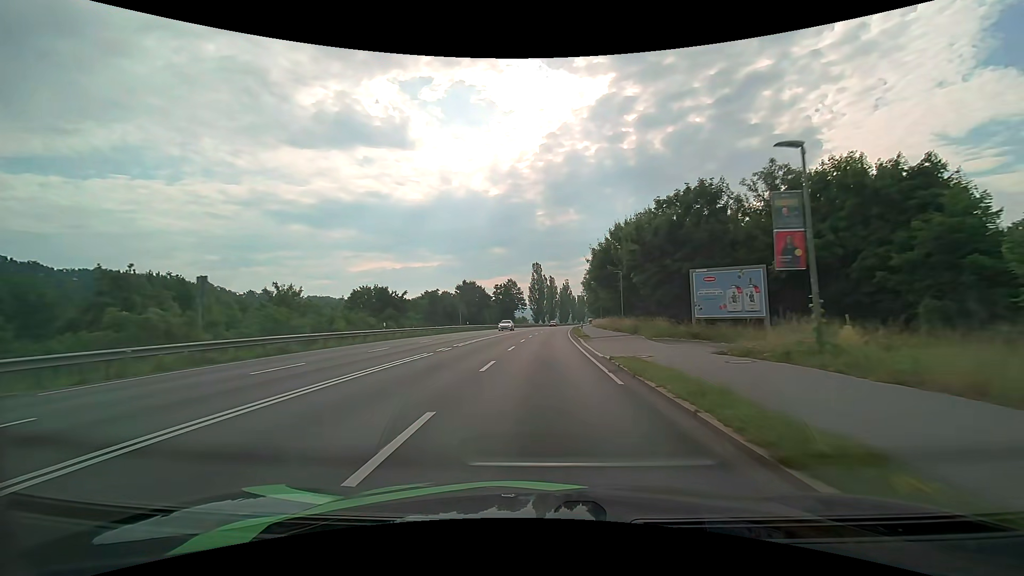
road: primary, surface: asphalt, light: Day
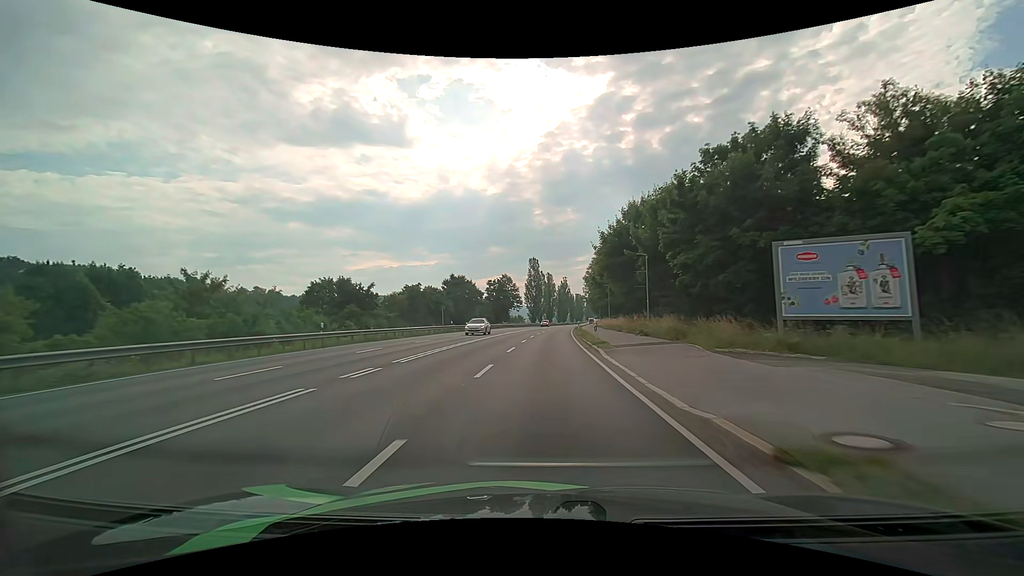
(0.0, +10.6) m; 0°
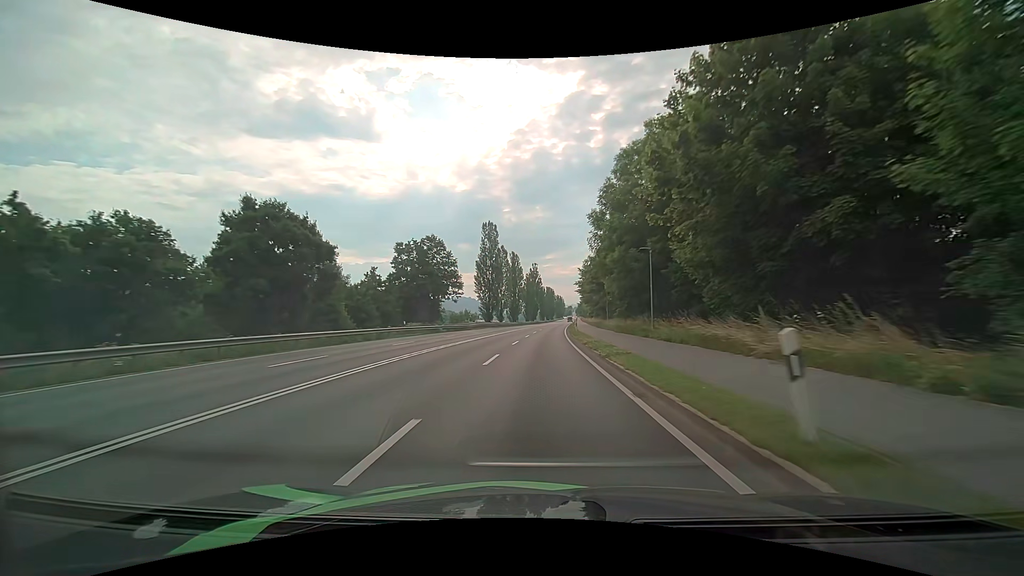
(+1.7, +53.9) m; +4°
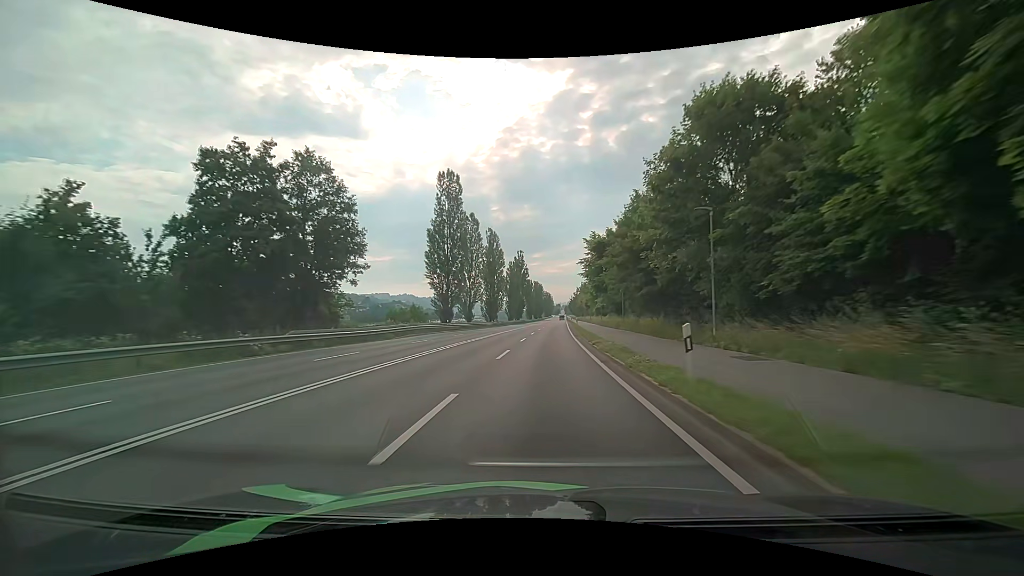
(+0.3, +33.9) m; +1°
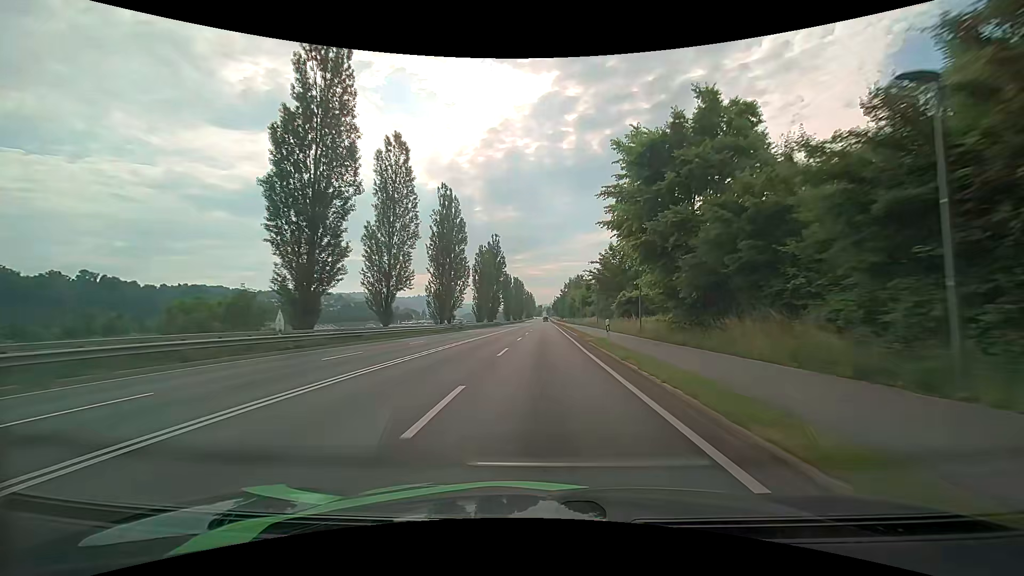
(+0.7, +34.8) m; +2°
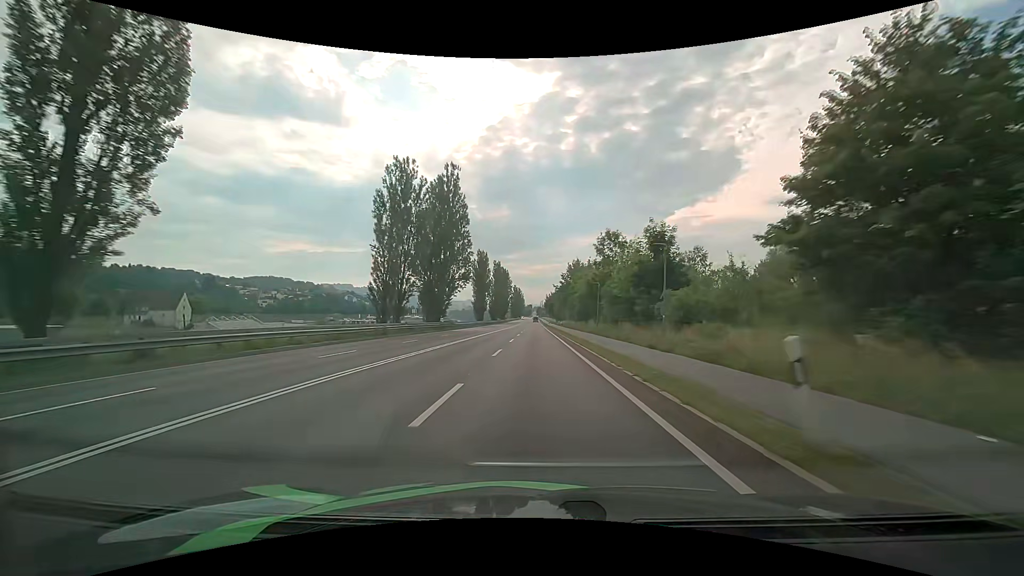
(+0.9, +59.5) m; +1°
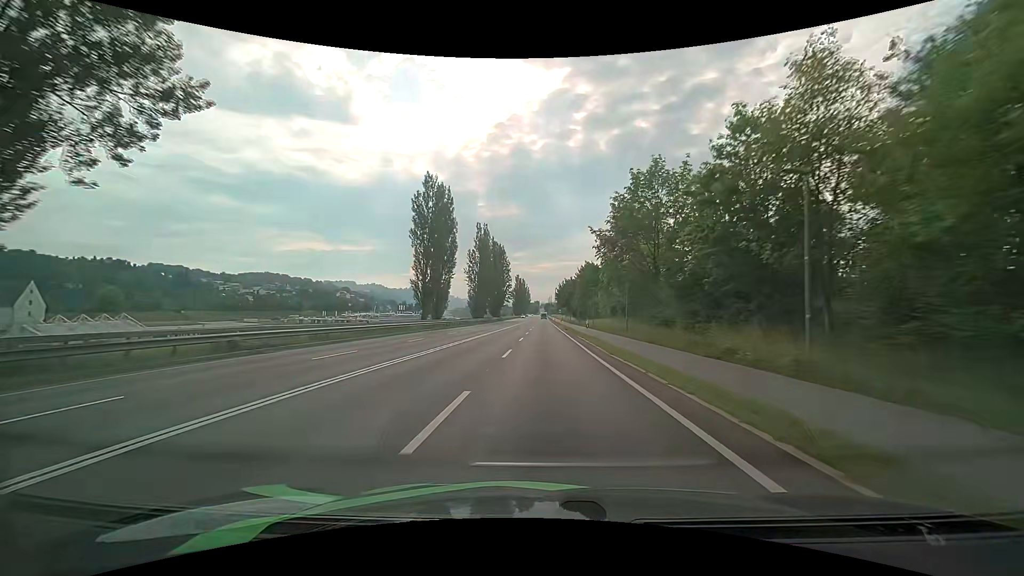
(-0.5, +61.7) m; -1°
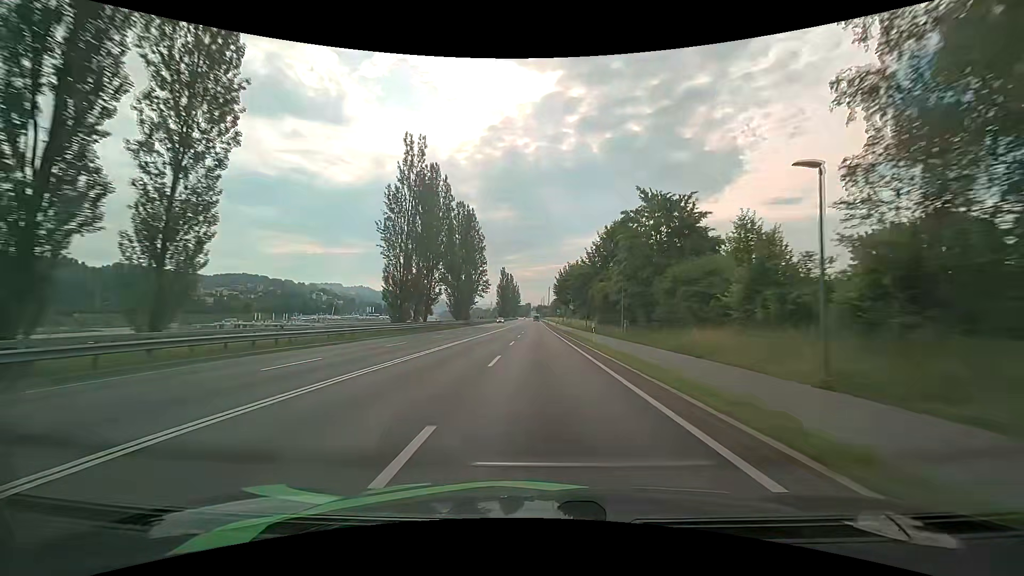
(+0.1, +51.1) m; +1°
(0, +10) (0, +20) (0, +30) (0, +40) (0, +50) (0, +60) (0, +70) (0, +80) (0, +90) (0, +100) m
